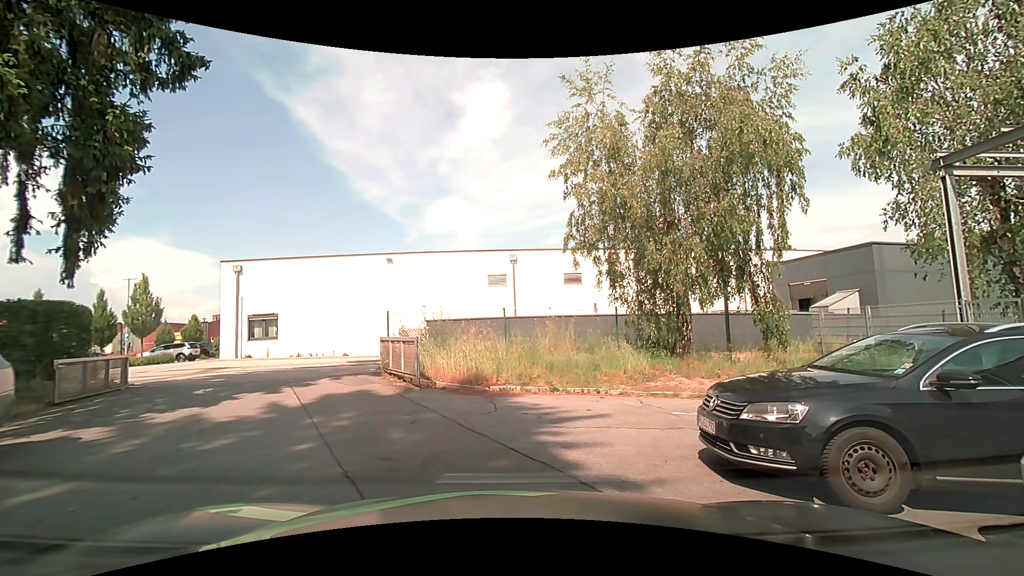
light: Day
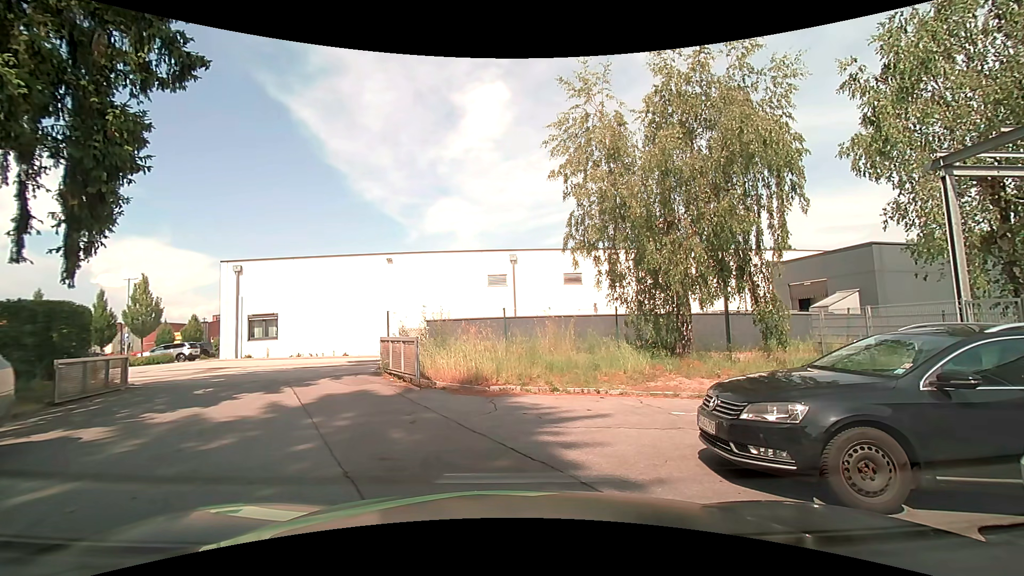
(0.0, 0.0) m; 0°
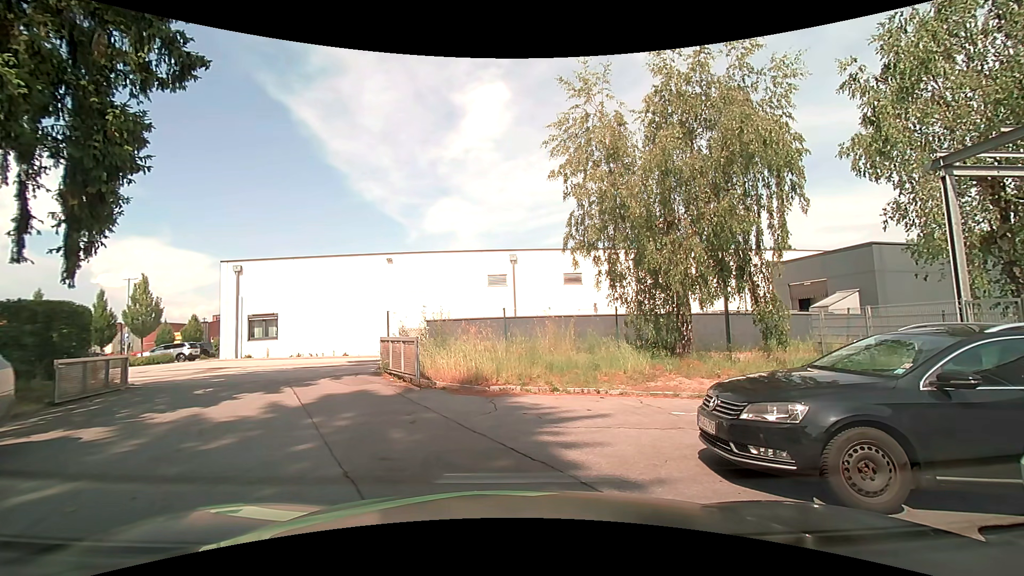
(0.0, 0.0) m; 0°
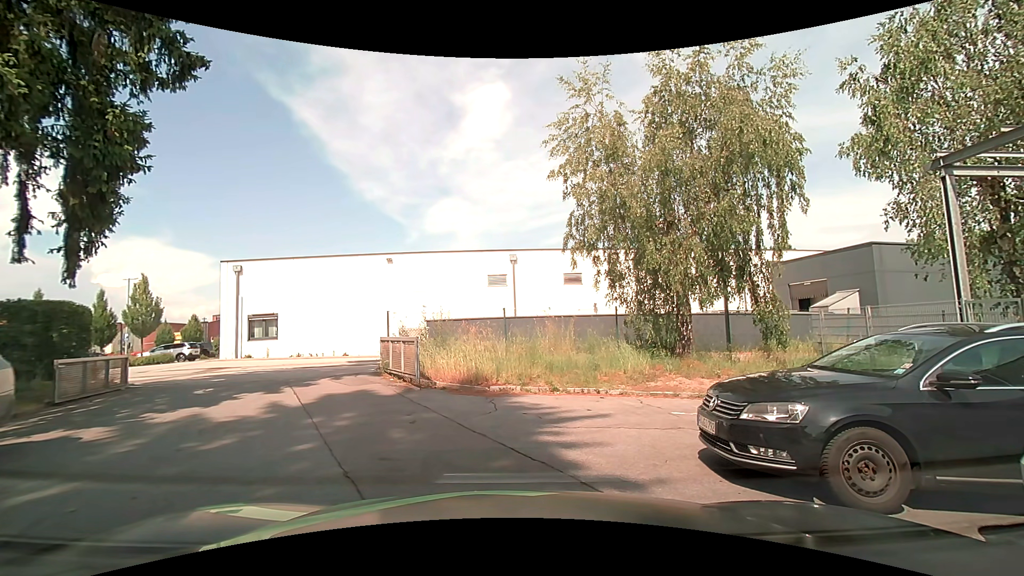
(0.0, 0.0) m; 0°
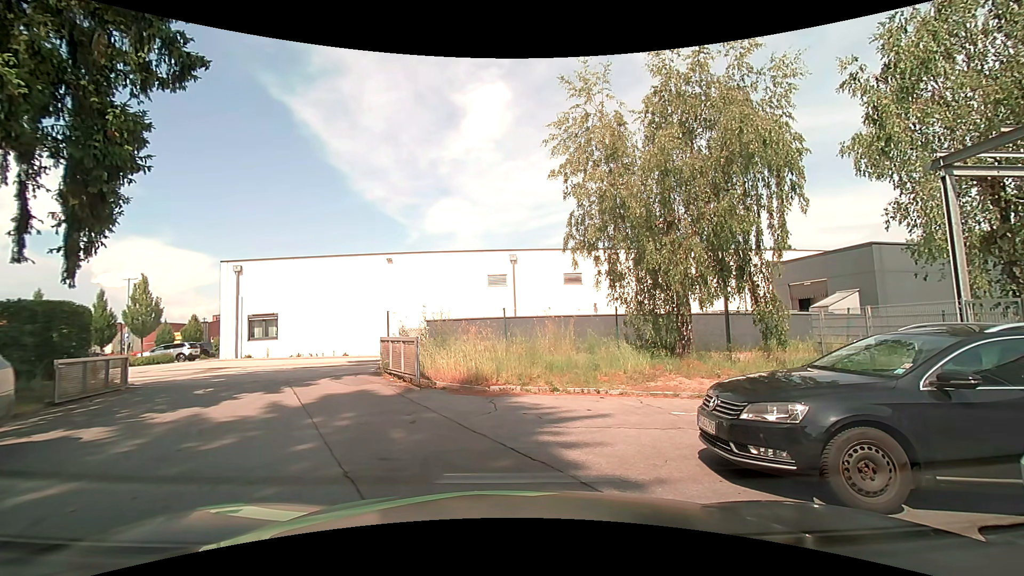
(0.0, 0.0) m; 0°
